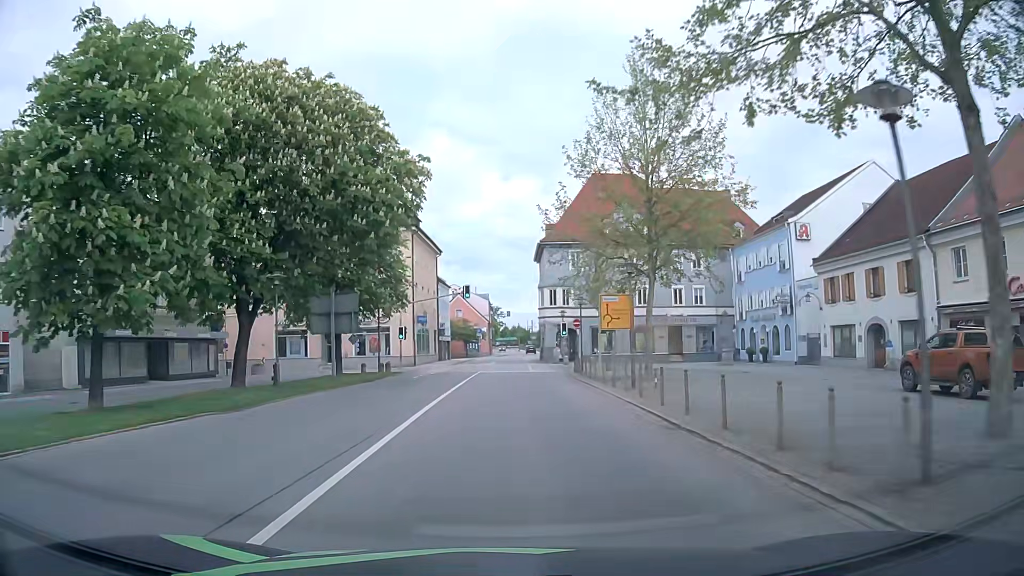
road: primary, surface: asphalt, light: Day
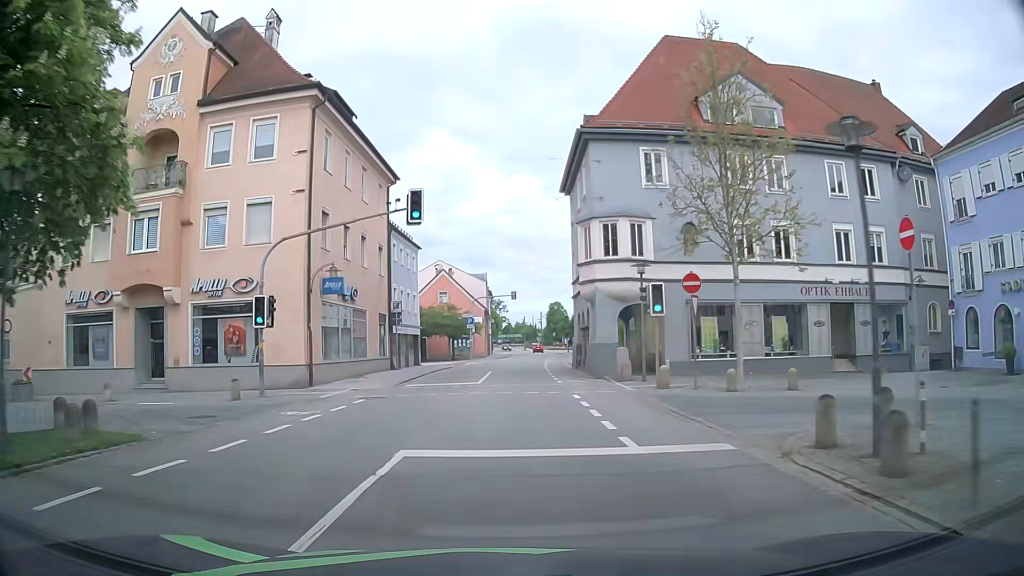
(0.0, +29.3) m; 0°
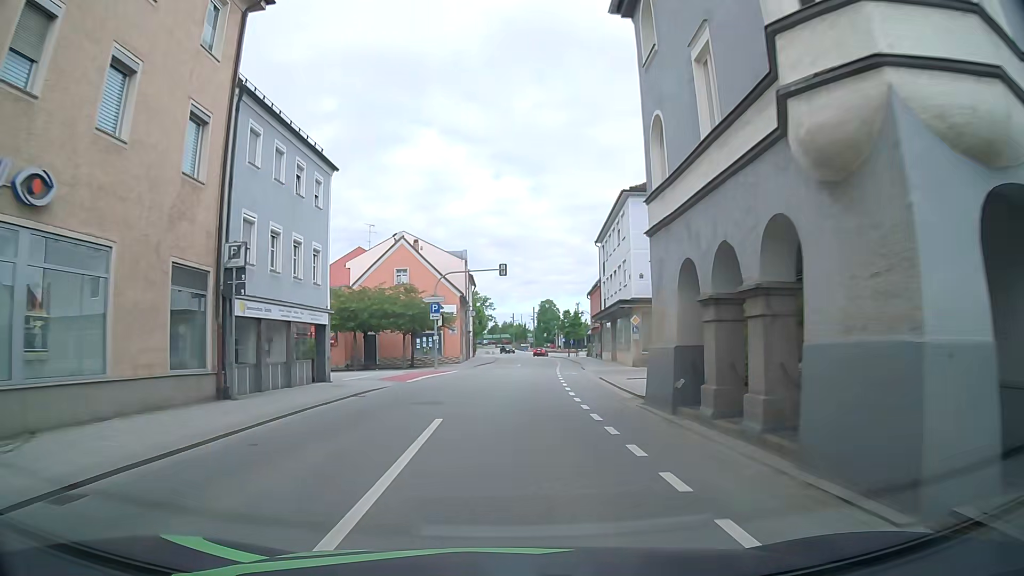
(0.0, +21.6) m; +1°
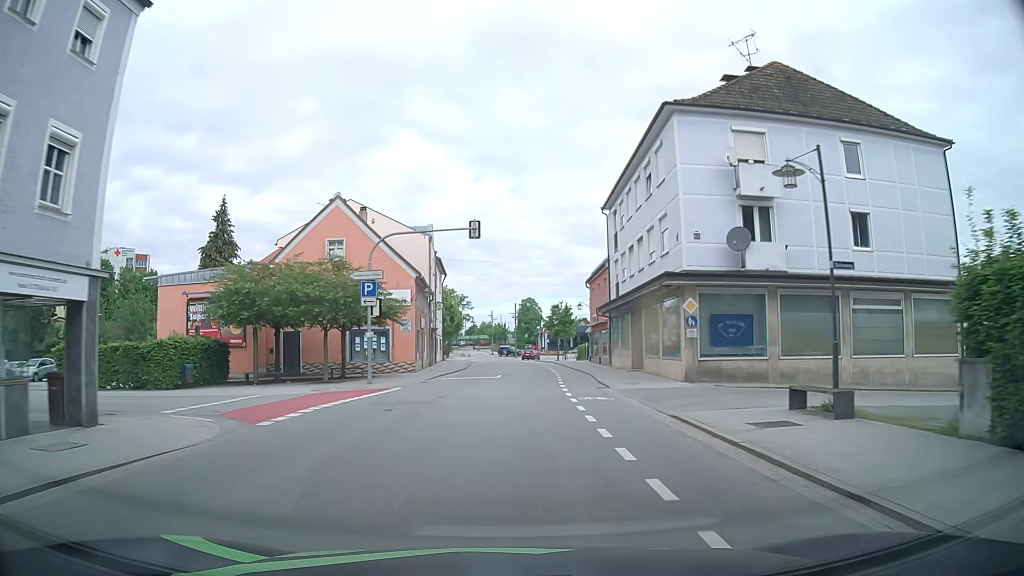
(+0.1, +14.4) m; +1°
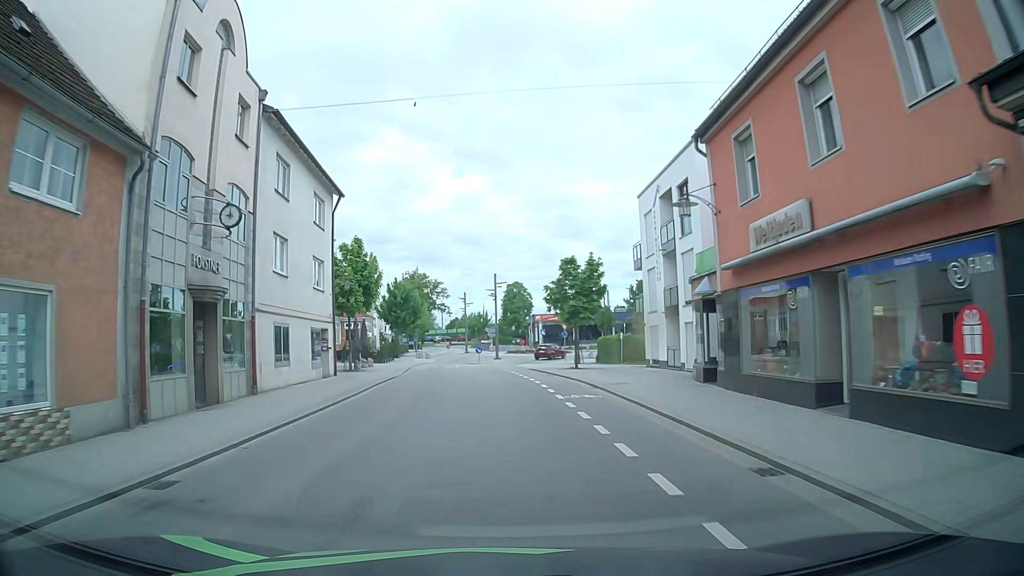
(+1.4, +35.9) m; +2°
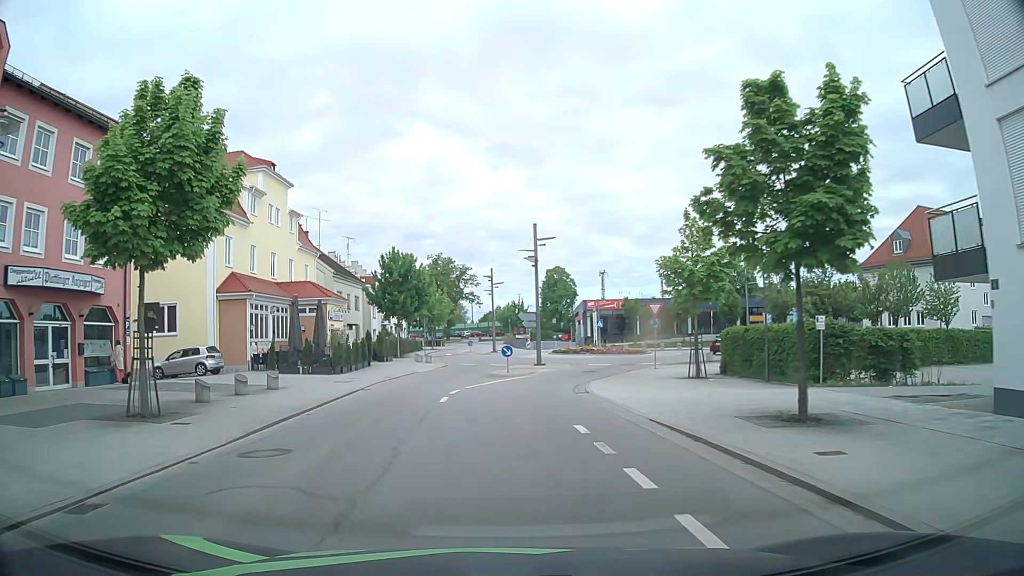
(-0.6, +25.6) m; -3°
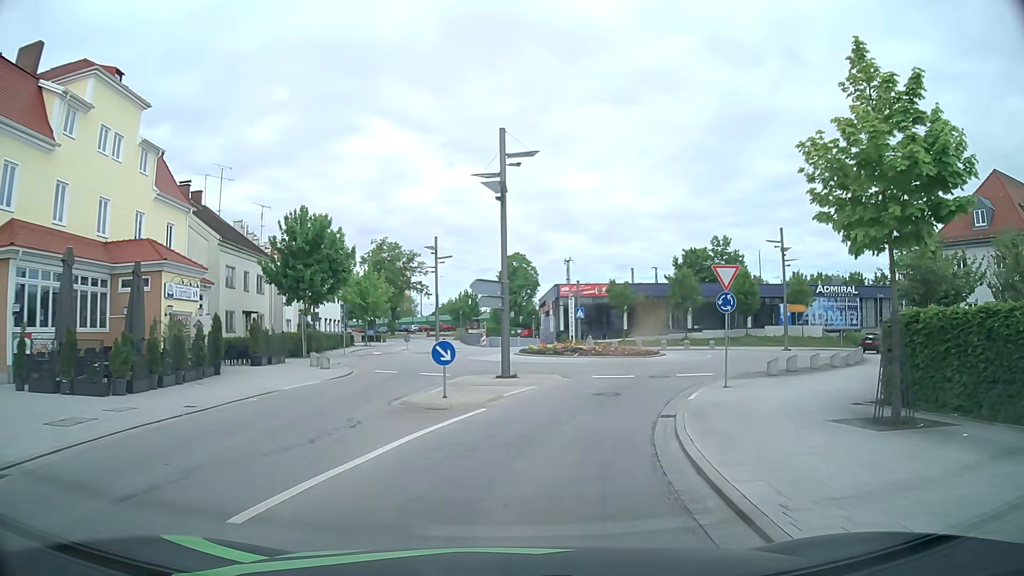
(+0.1, +17.1) m; +2°
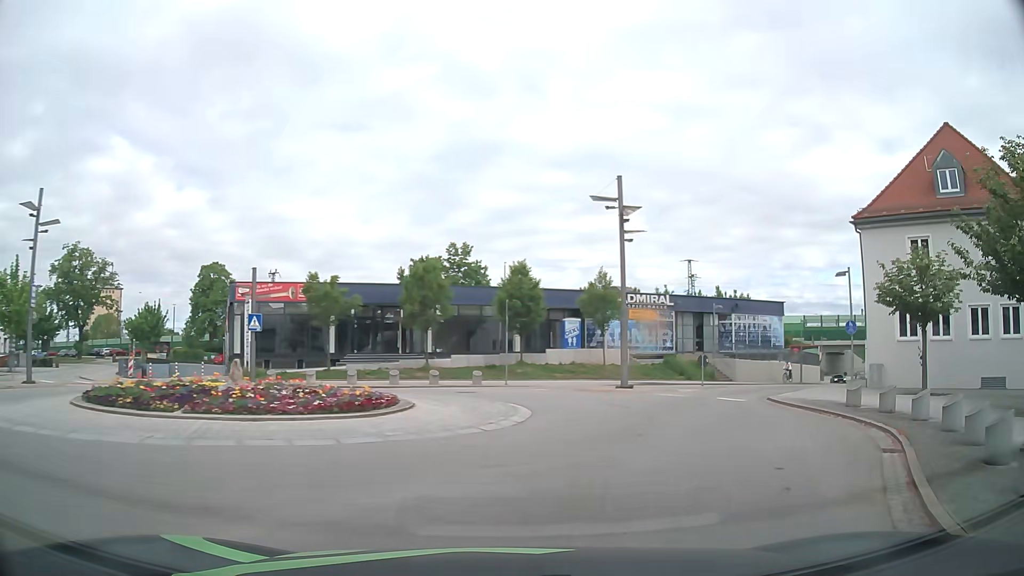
(+3.5, +20.5) m; +24°
(+1, +10) (+4, +19) (+10, +28) (+16, +35) (+24, +42) (+31, +49) (+37, +57) (+43, +65) (+48, +73) (+52, +83) m
